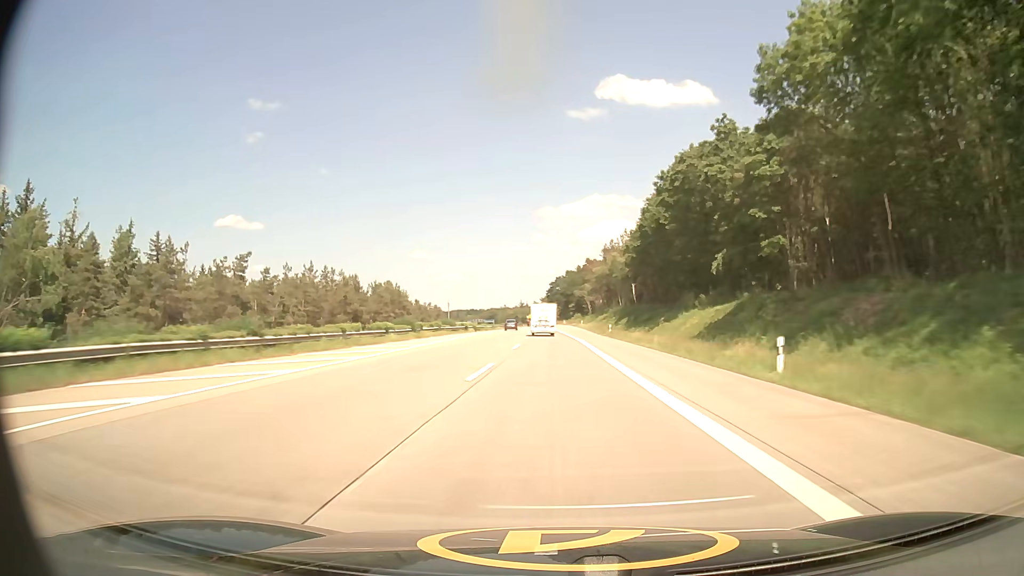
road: motorway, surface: asphalt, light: Day
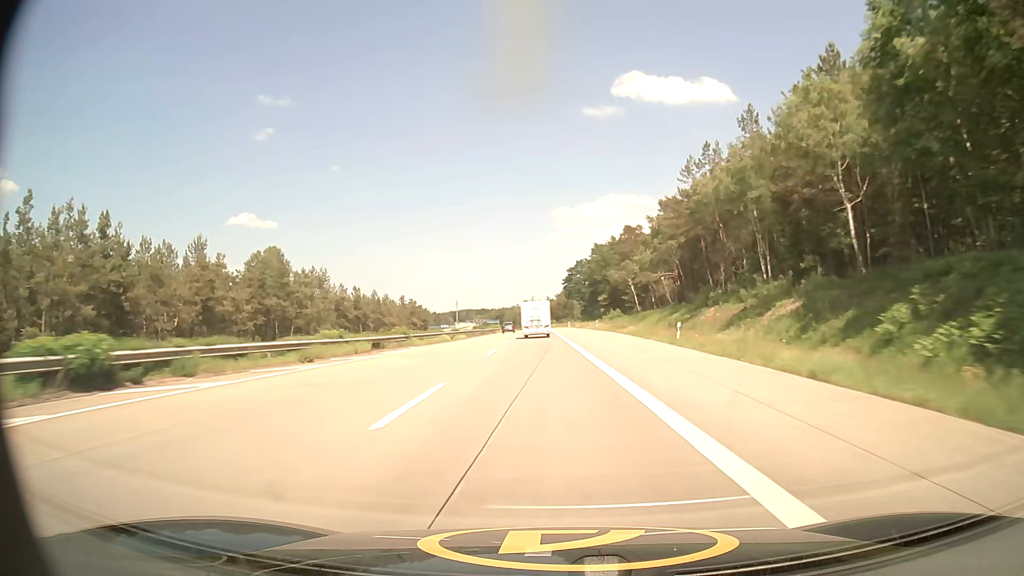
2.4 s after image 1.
(-0.5, +78.6) m; -1°
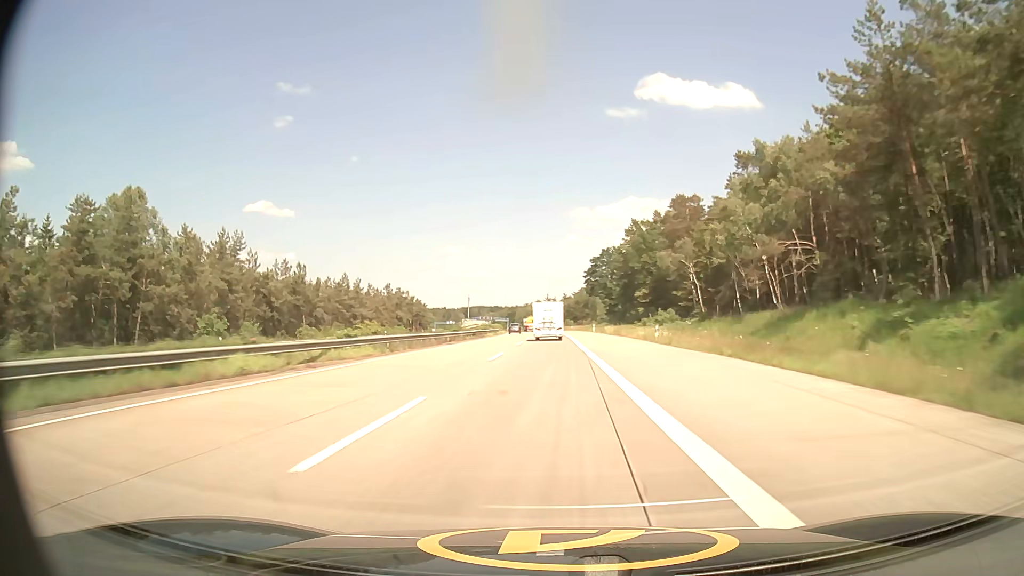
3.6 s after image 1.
(-0.6, +37.7) m; -2°
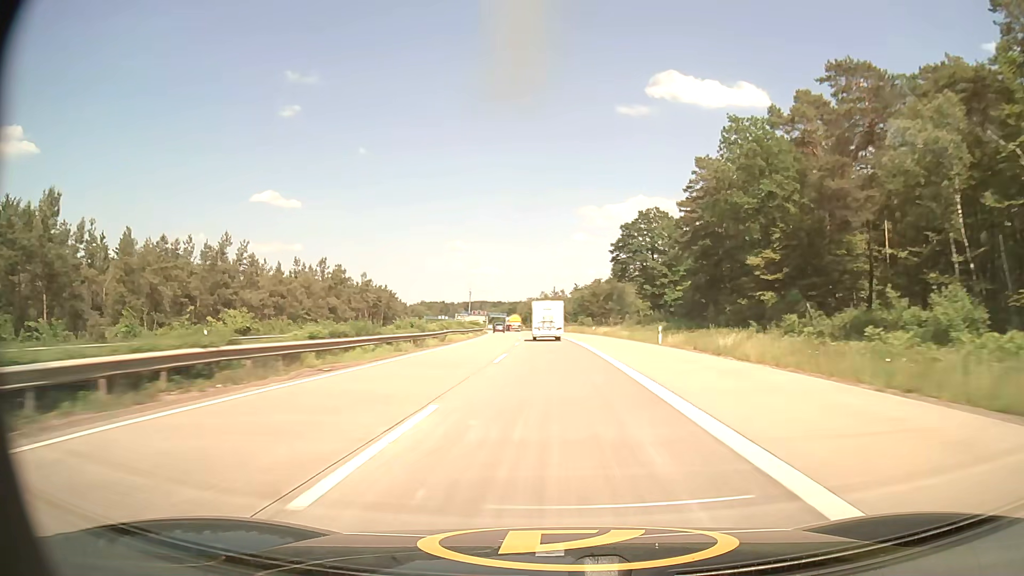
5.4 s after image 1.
(-0.1, +55.1) m; 0°
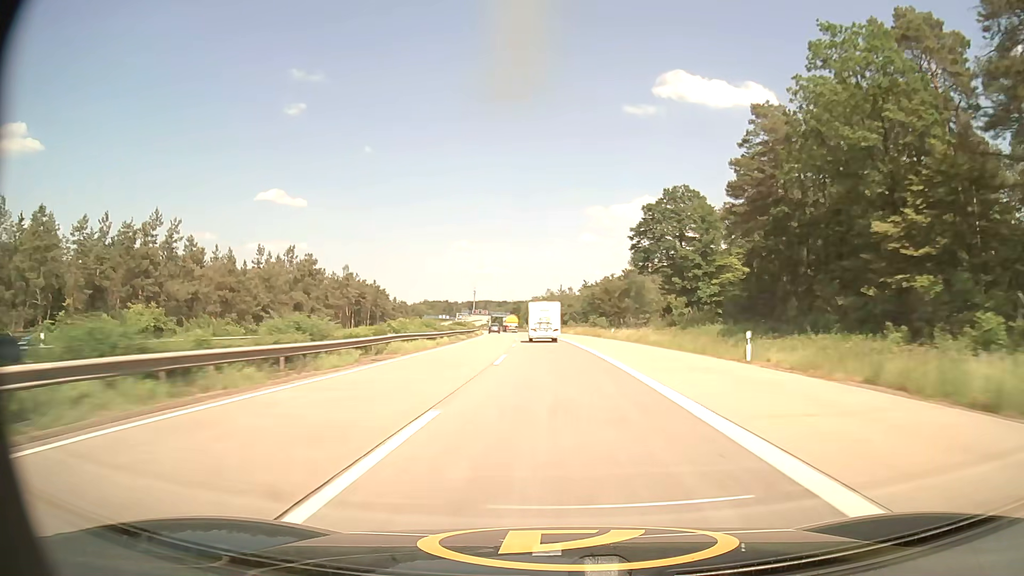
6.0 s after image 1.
(-0.1, +18.2) m; 0°
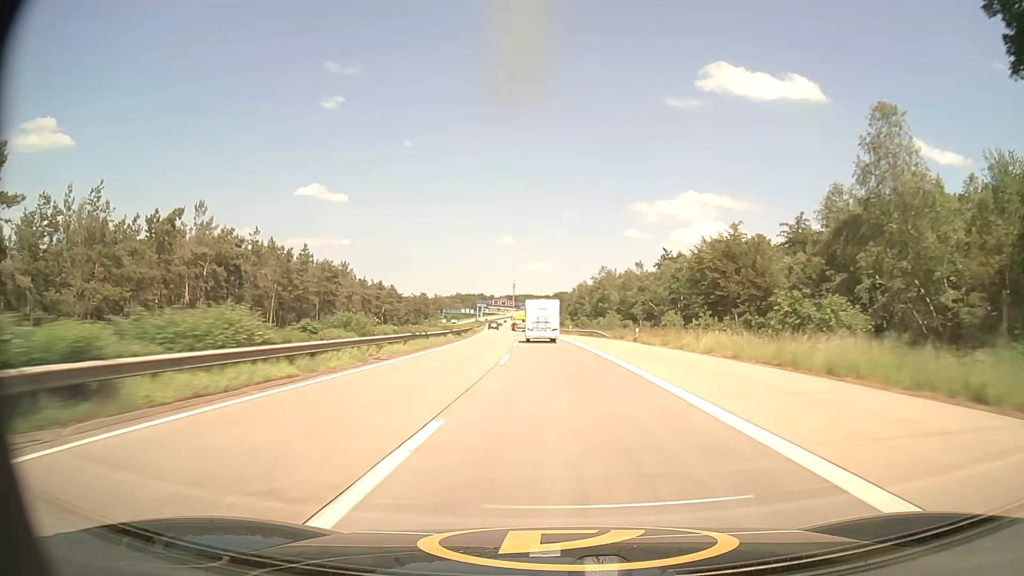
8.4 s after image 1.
(-2.1, +72.6) m; -4°
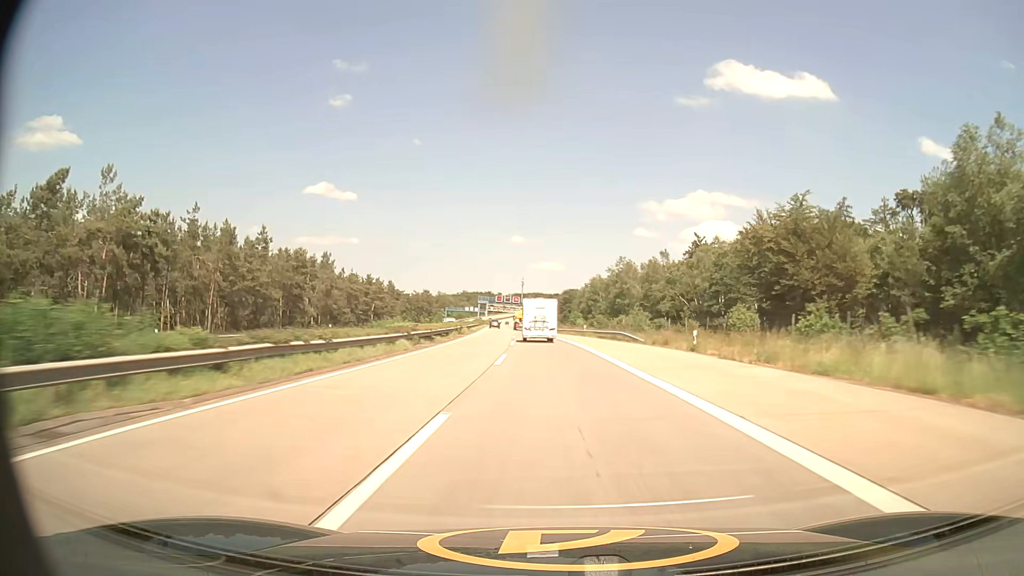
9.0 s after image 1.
(-0.1, +18.0) m; -1°
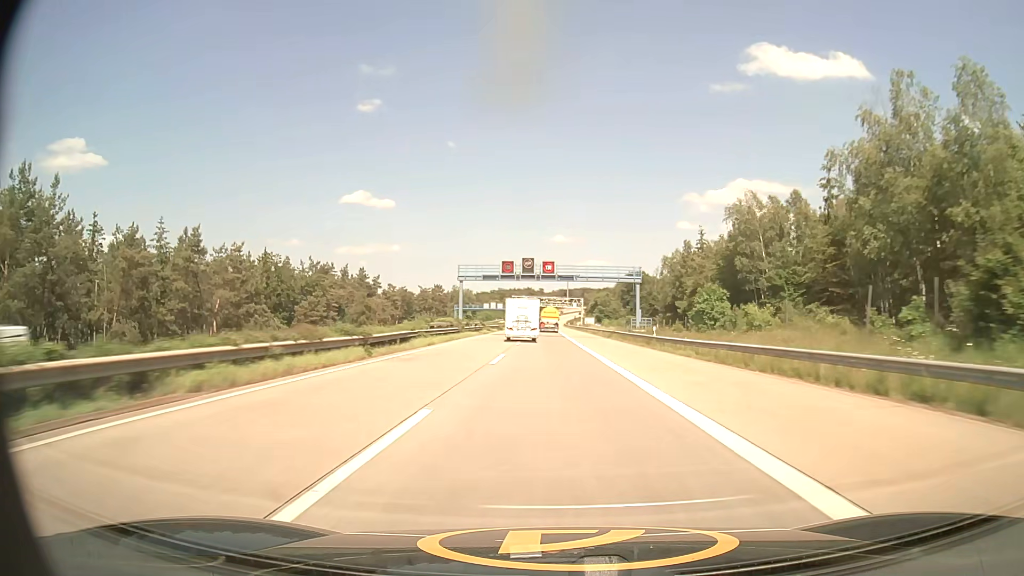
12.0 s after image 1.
(-3.4, +89.0) m; -4°
(0, +10) (0, +20) (0, +30) (0, +40) (0, +50) (0, +60) (0, +70) (0, +80) (-1, +90) (-1, +100) m
